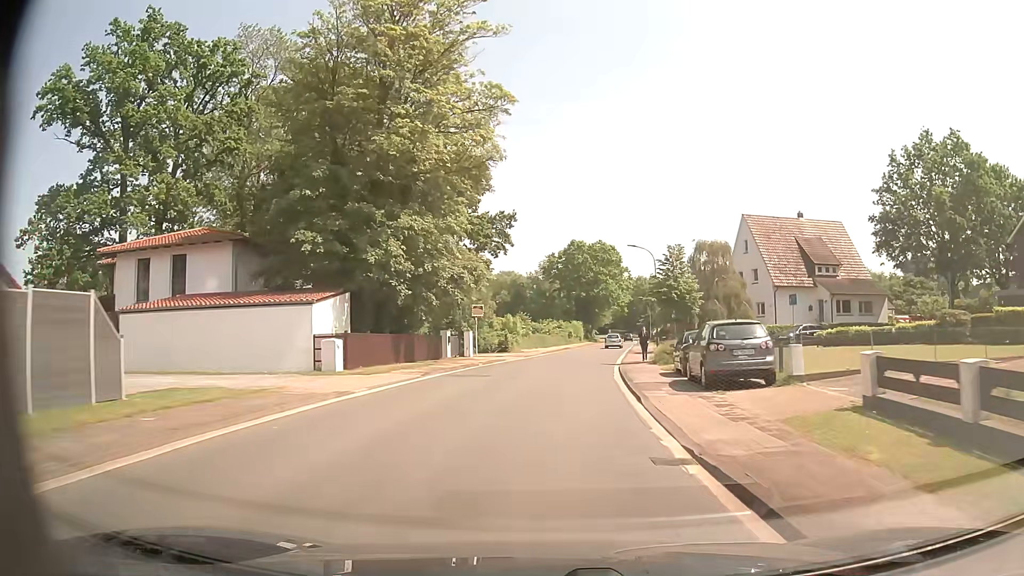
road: tertiary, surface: asphalt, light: Day
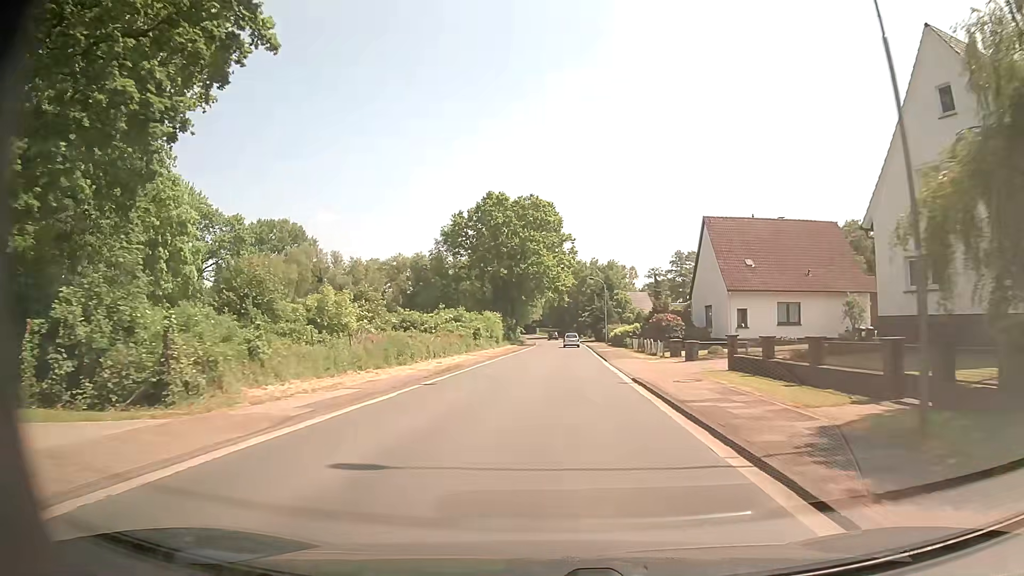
(+2.4, +41.3) m; +7°
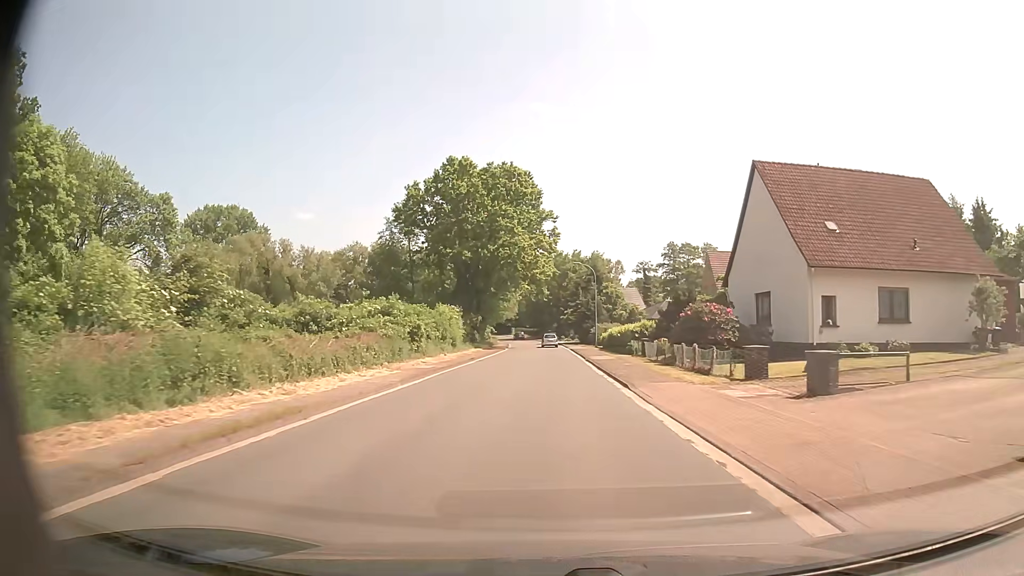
(+0.2, +16.5) m; +1°
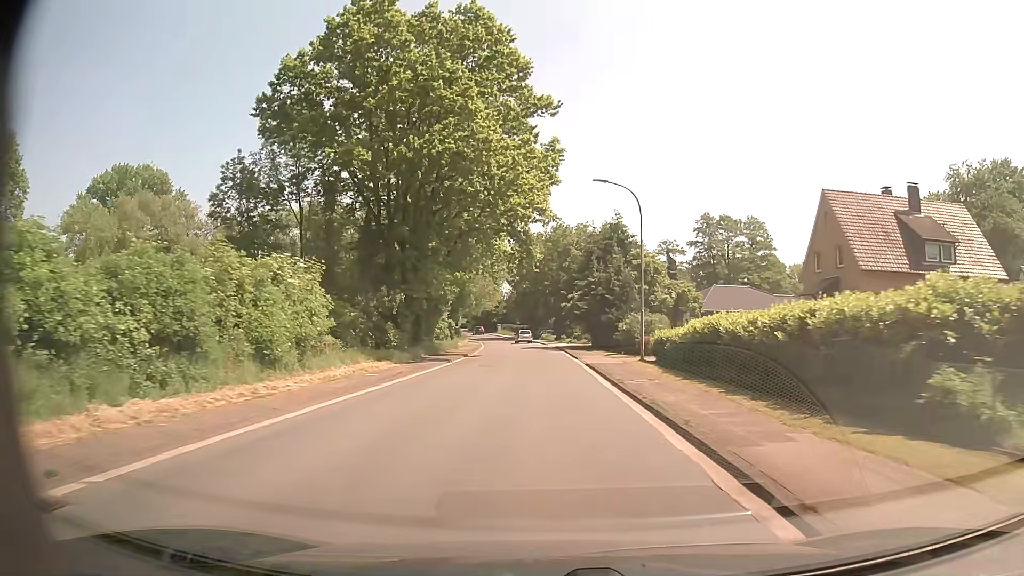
(+0.4, +32.9) m; 0°
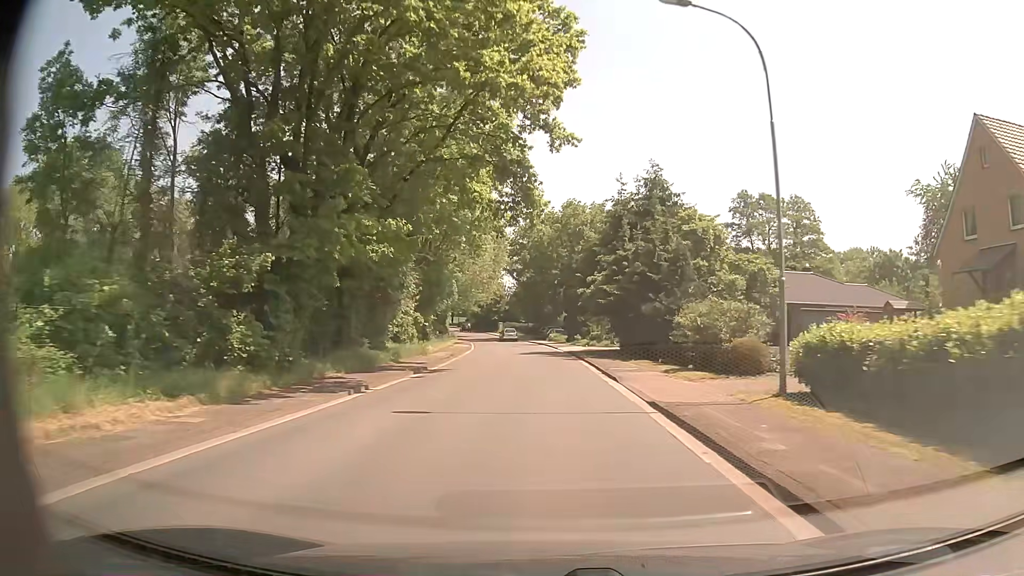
(0.0, +16.4) m; 0°
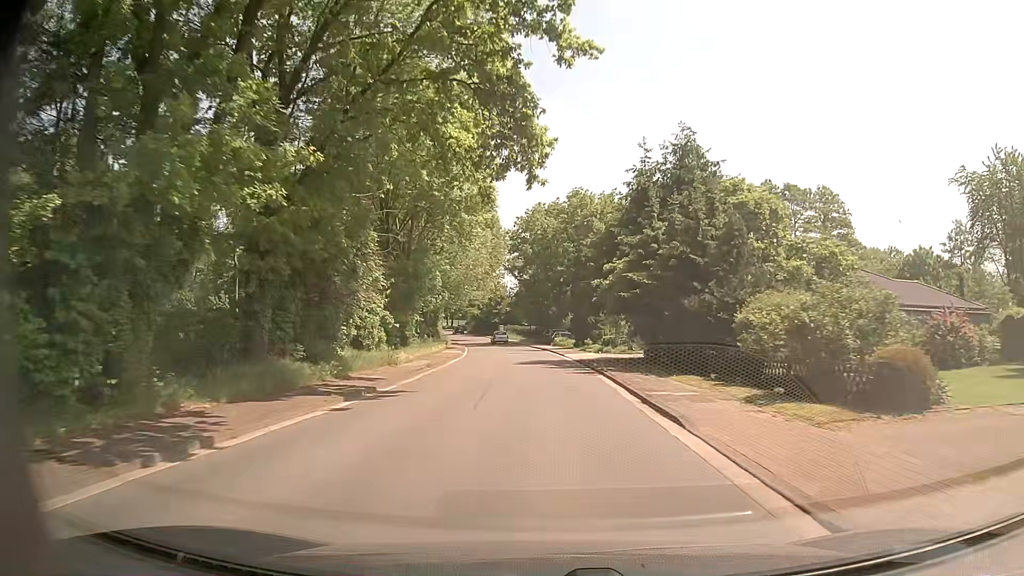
(-0.1, +8.2) m; -1°
